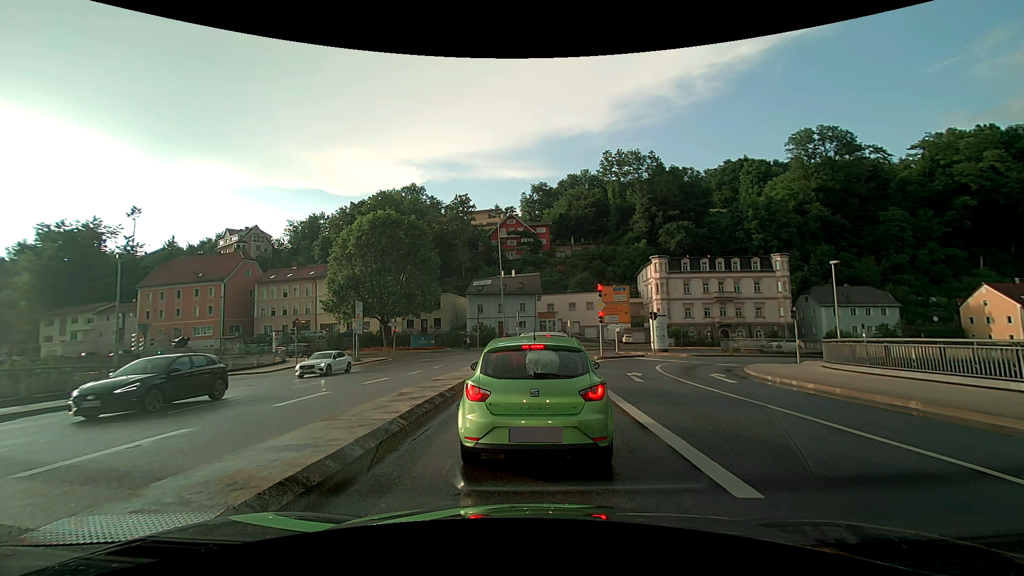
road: primary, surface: asphalt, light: Day
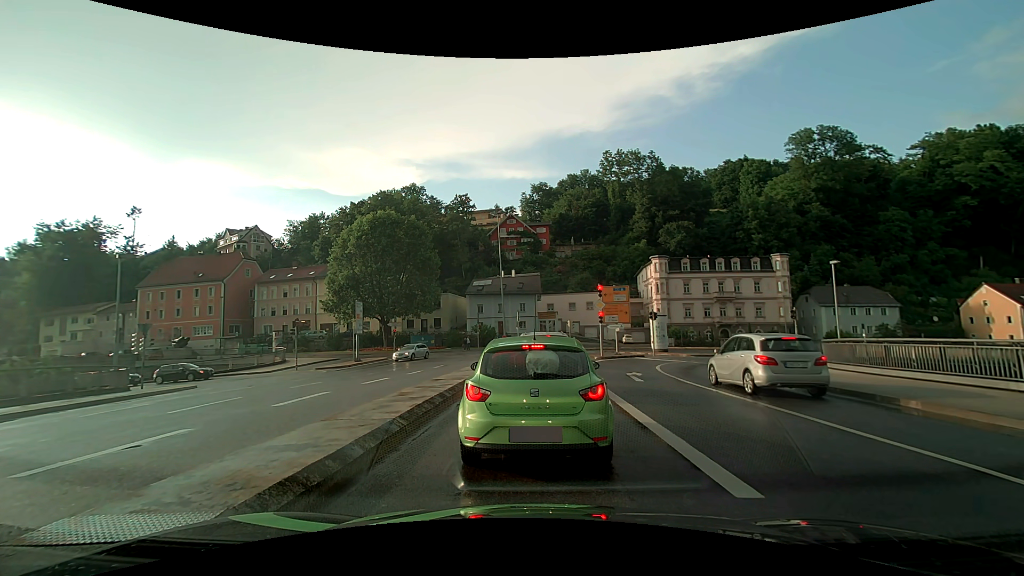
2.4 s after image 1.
(0.0, 0.0) m; 0°
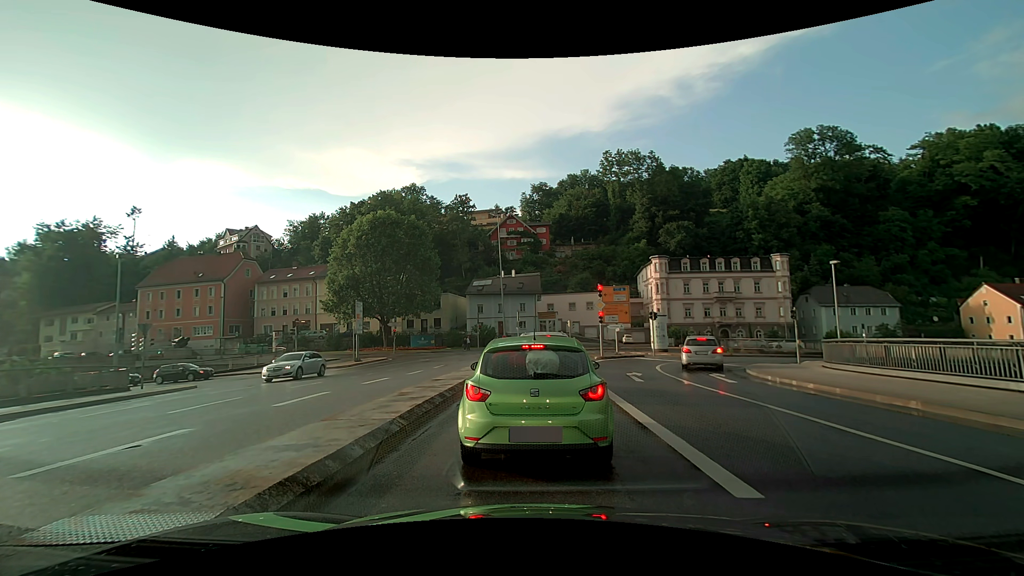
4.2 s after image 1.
(0.0, 0.0) m; 0°
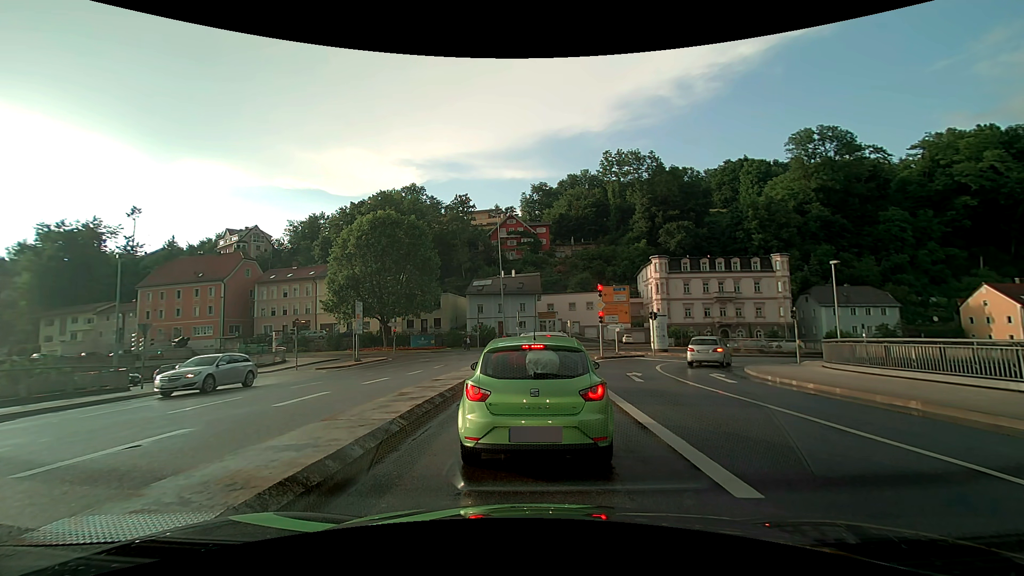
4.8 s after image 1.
(0.0, 0.0) m; 0°
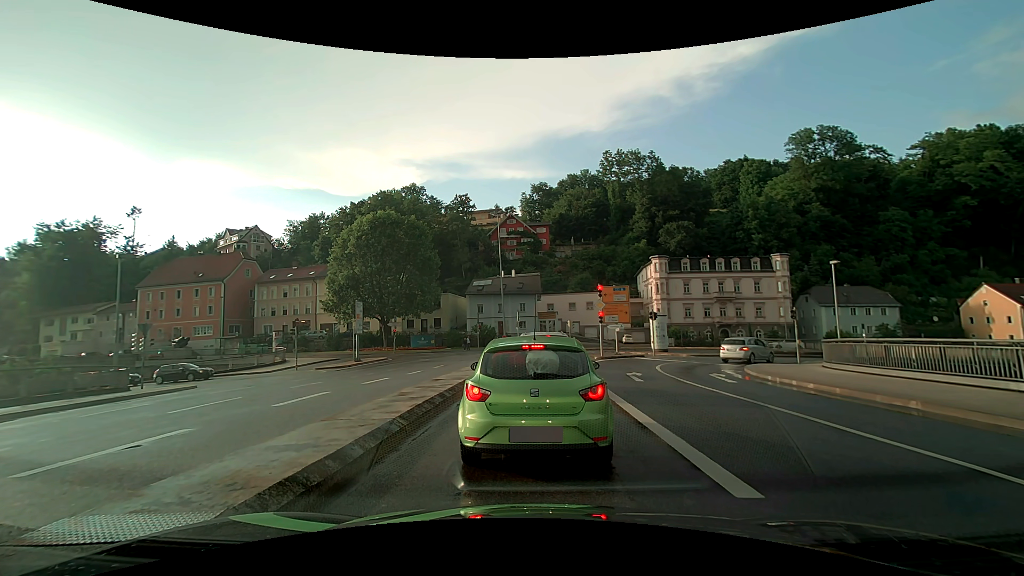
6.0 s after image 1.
(0.0, 0.0) m; 0°
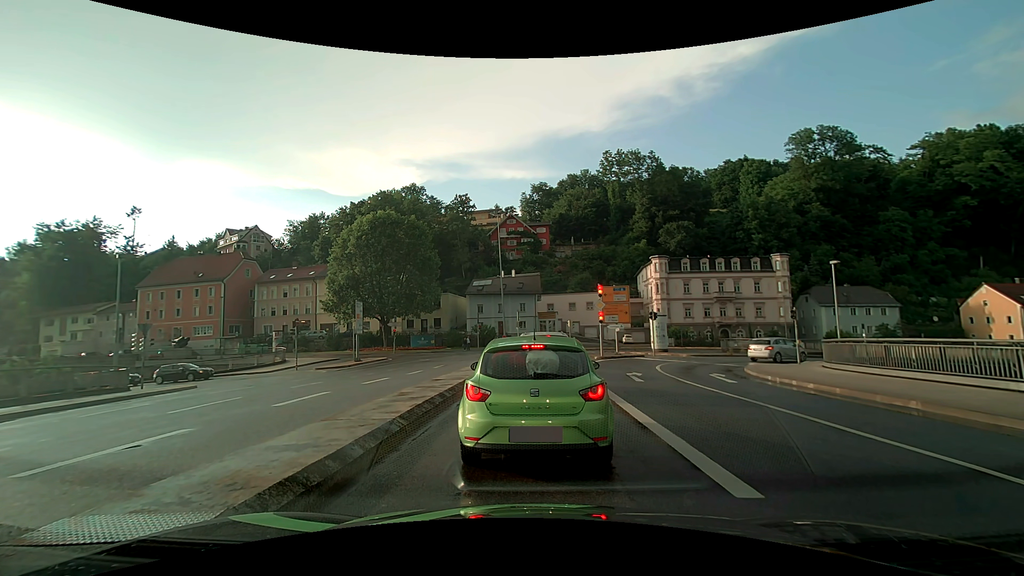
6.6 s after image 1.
(0.0, 0.0) m; 0°
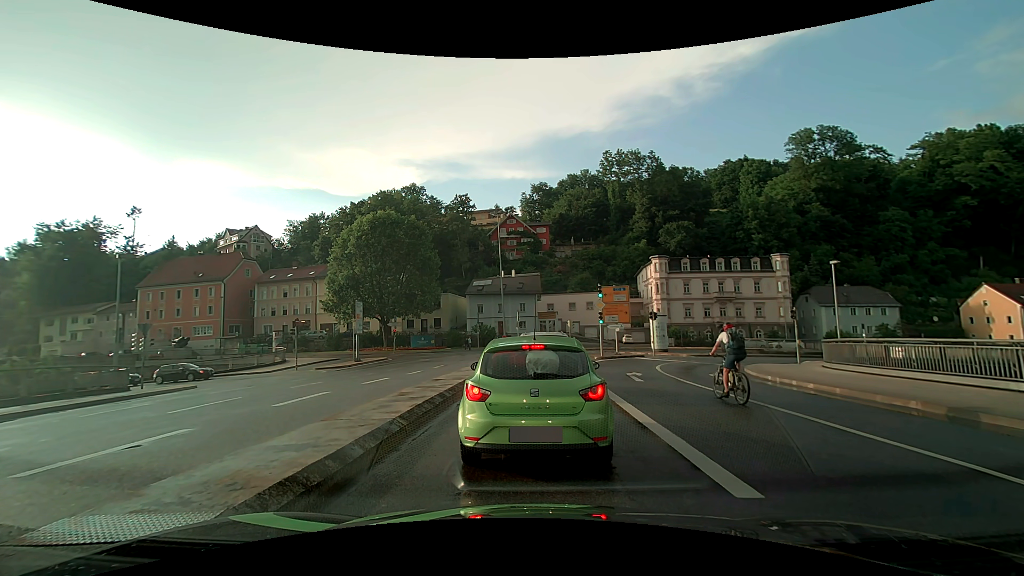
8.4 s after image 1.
(0.0, 0.0) m; 0°
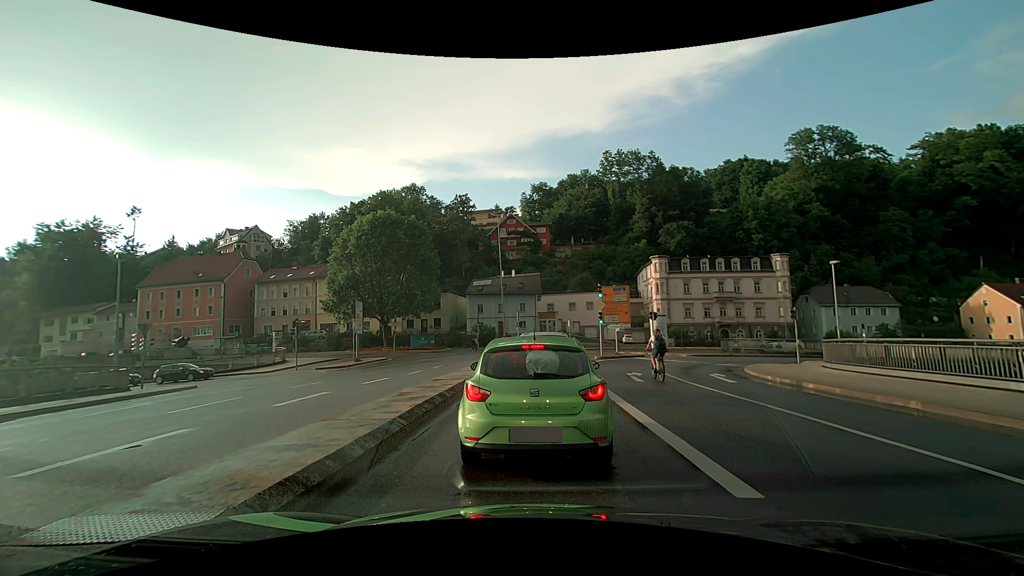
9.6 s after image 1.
(0.0, 0.0) m; 0°
